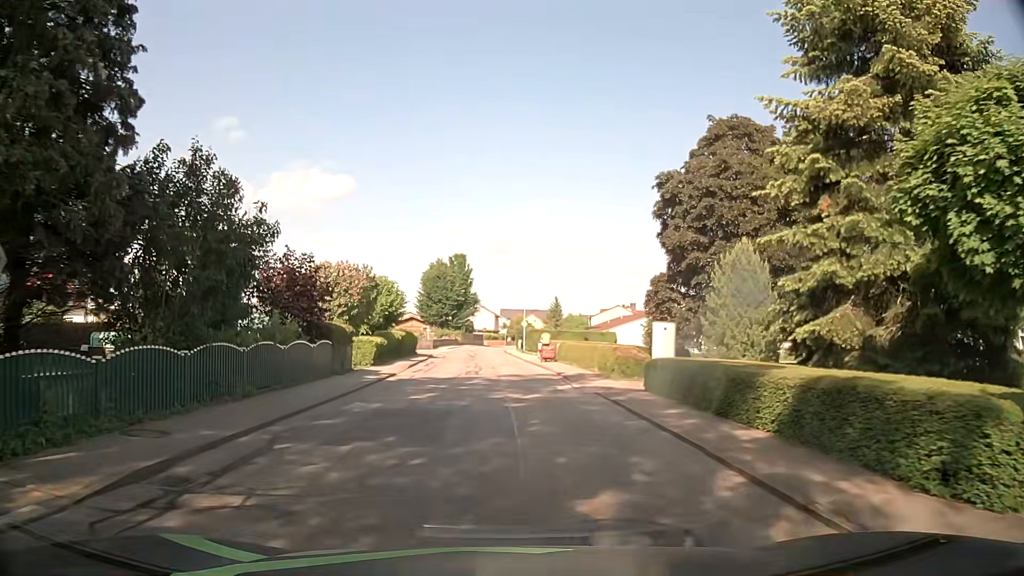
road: residential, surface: asphalt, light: Day
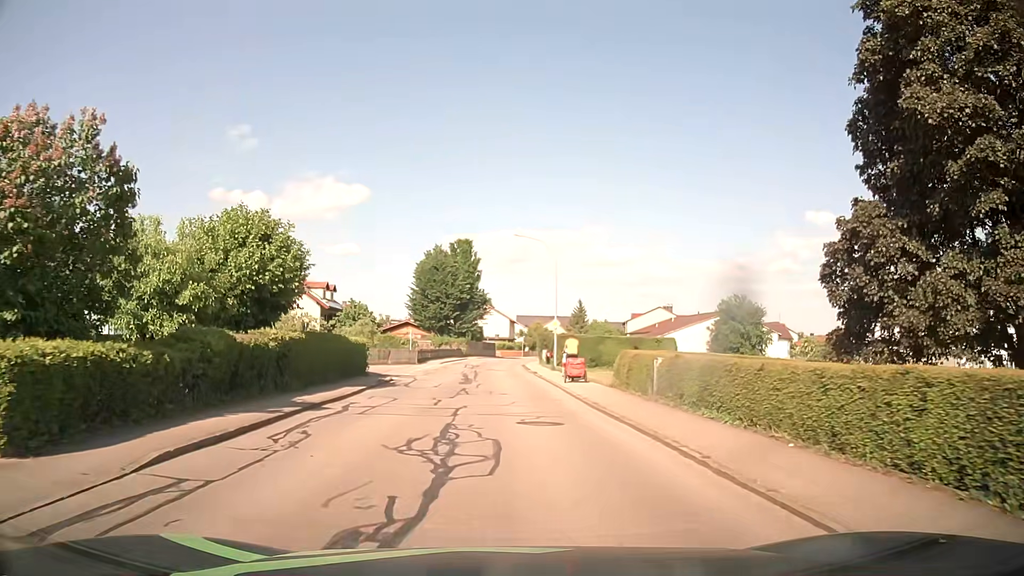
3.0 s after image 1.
(0.0, +23.0) m; -1°
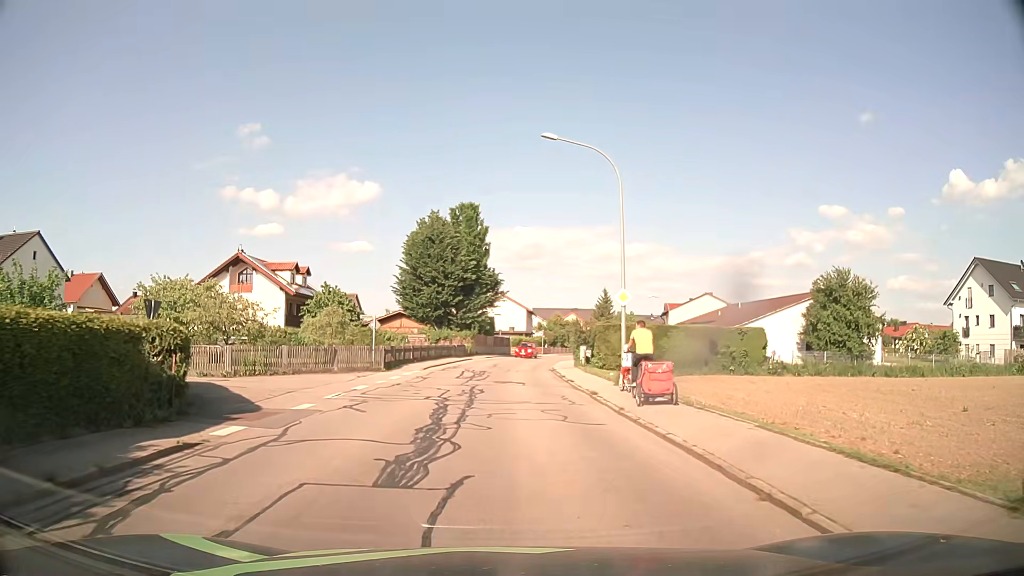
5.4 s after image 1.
(-0.2, +18.5) m; -1°
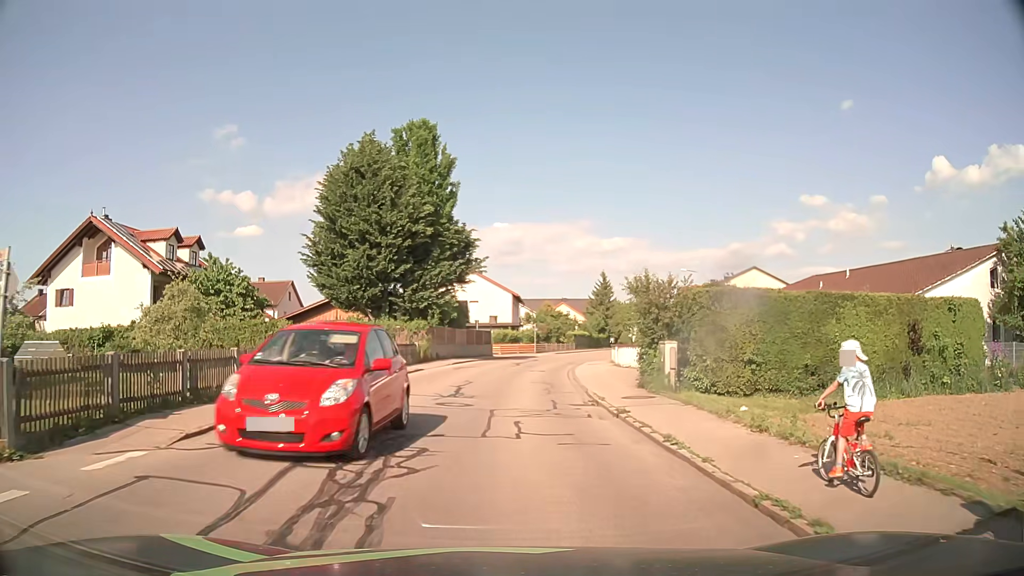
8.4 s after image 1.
(+0.1, +23.1) m; +2°
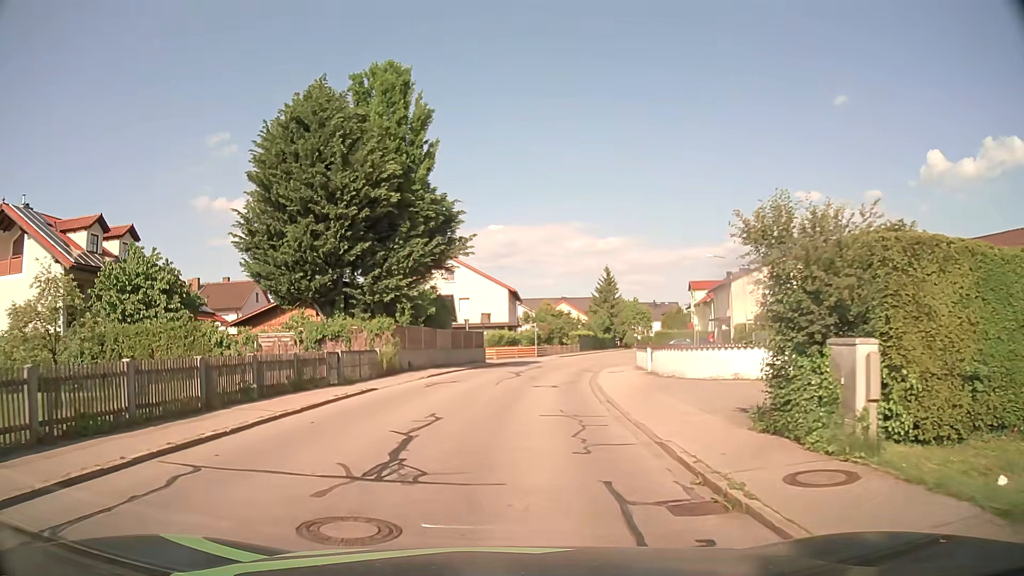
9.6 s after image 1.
(+0.1, +9.3) m; 0°
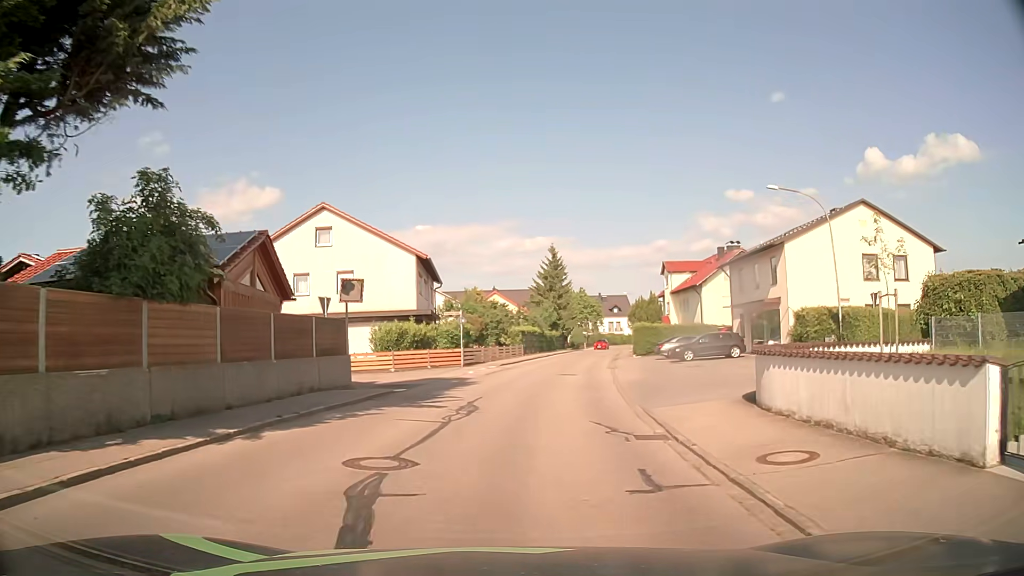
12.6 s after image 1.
(+0.8, +23.2) m; +6°
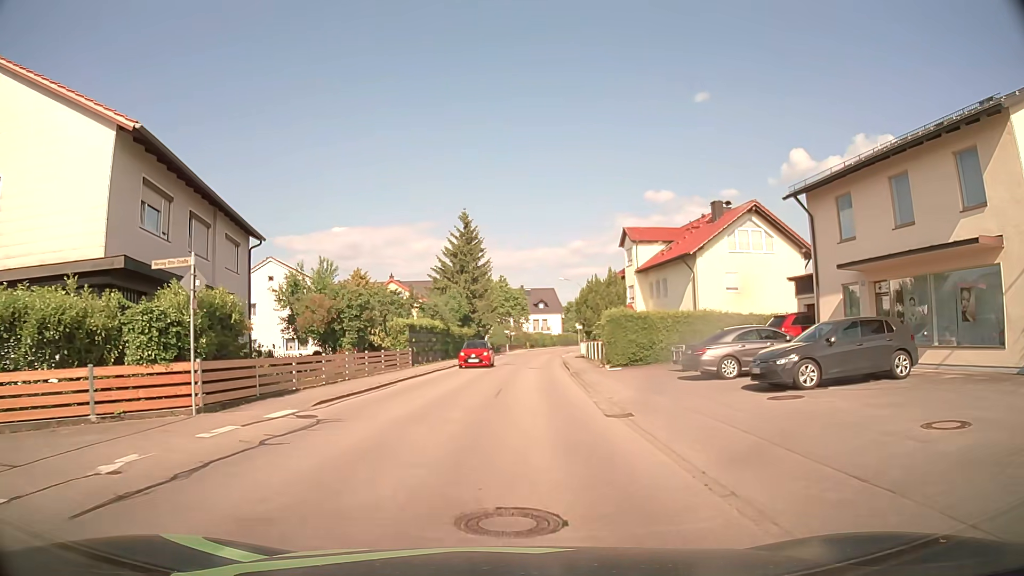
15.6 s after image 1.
(+1.5, +23.2) m; +7°
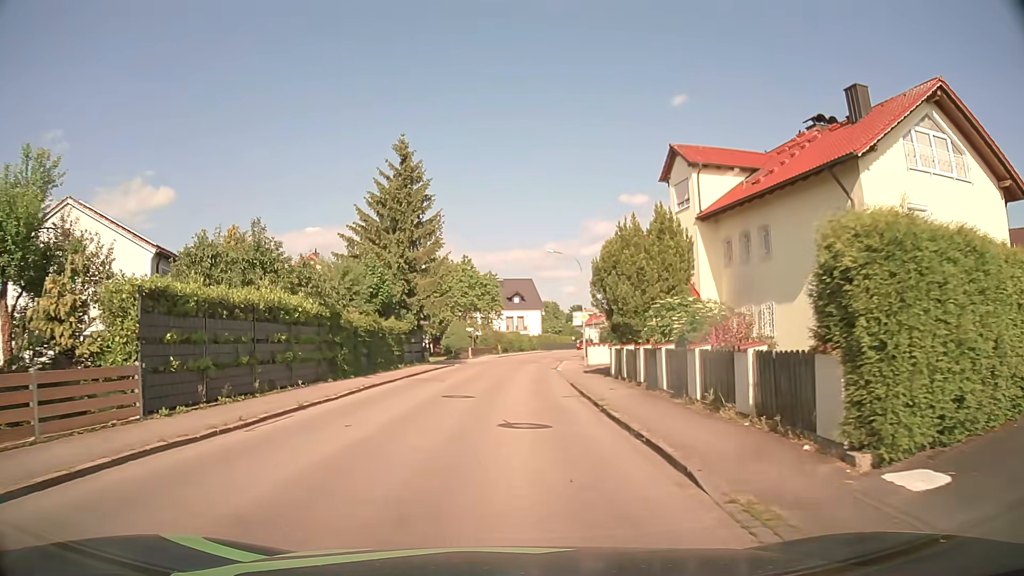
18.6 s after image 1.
(+0.6, +23.4) m; +1°
(0, +10) (+1, +20) (+1, +30) (+2, +40) (+3, +50) (+5, +60) (+8, +69) (+10, +79) (+13, +89) (+15, +98) m
